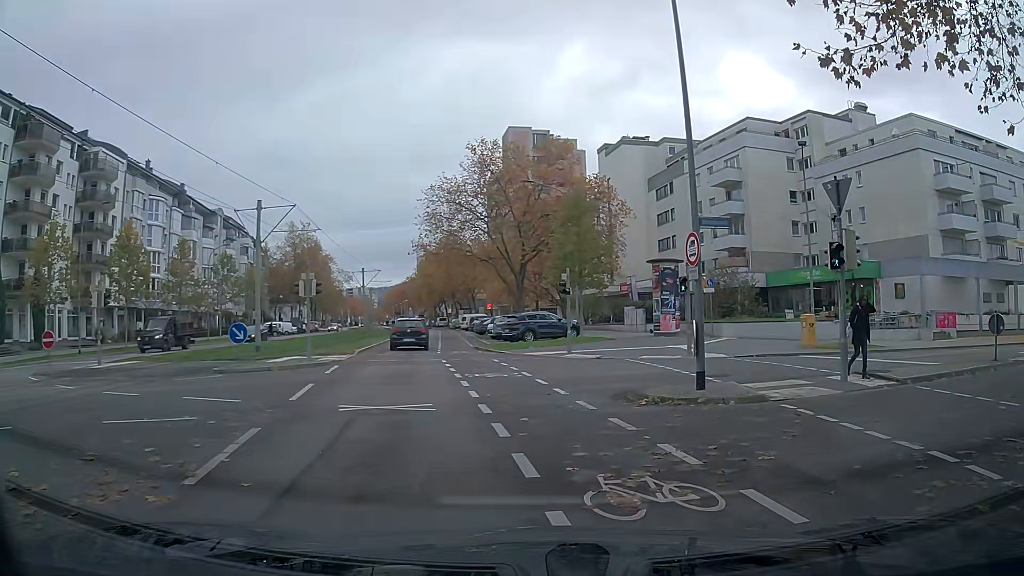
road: tertiary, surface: asphalt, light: Day
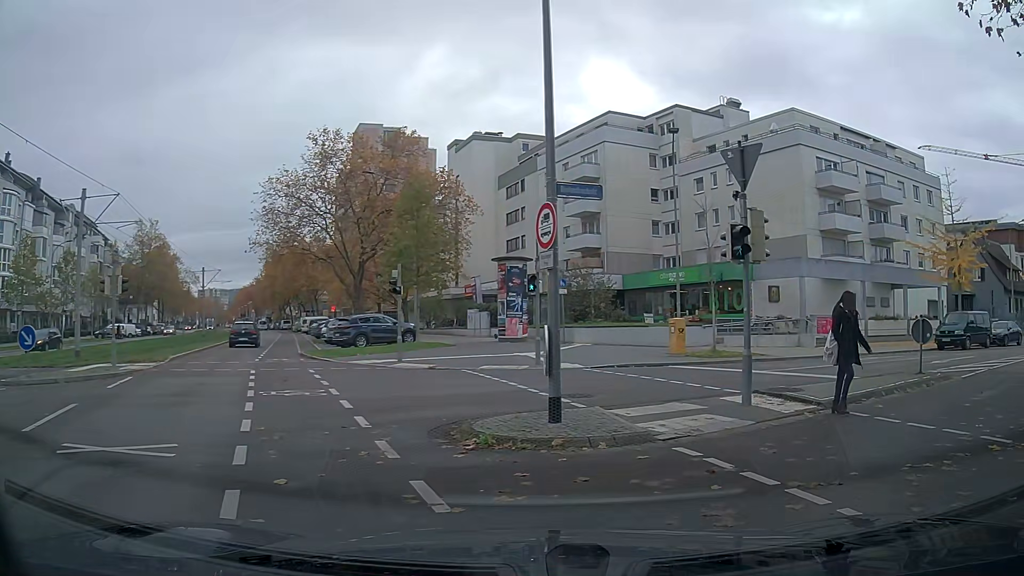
(+0.4, +3.3) m; +14°
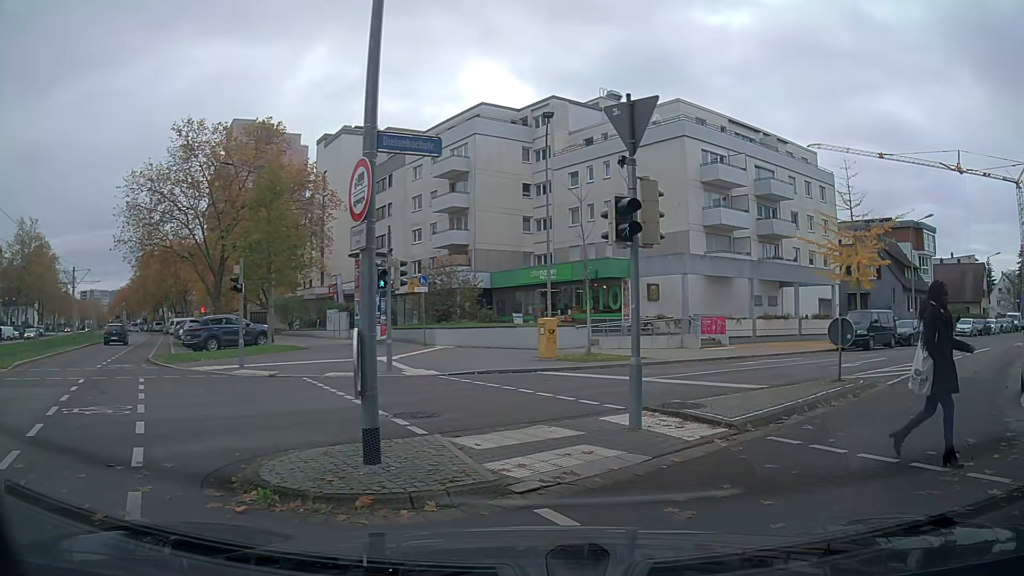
(+0.2, +2.3) m; +9°
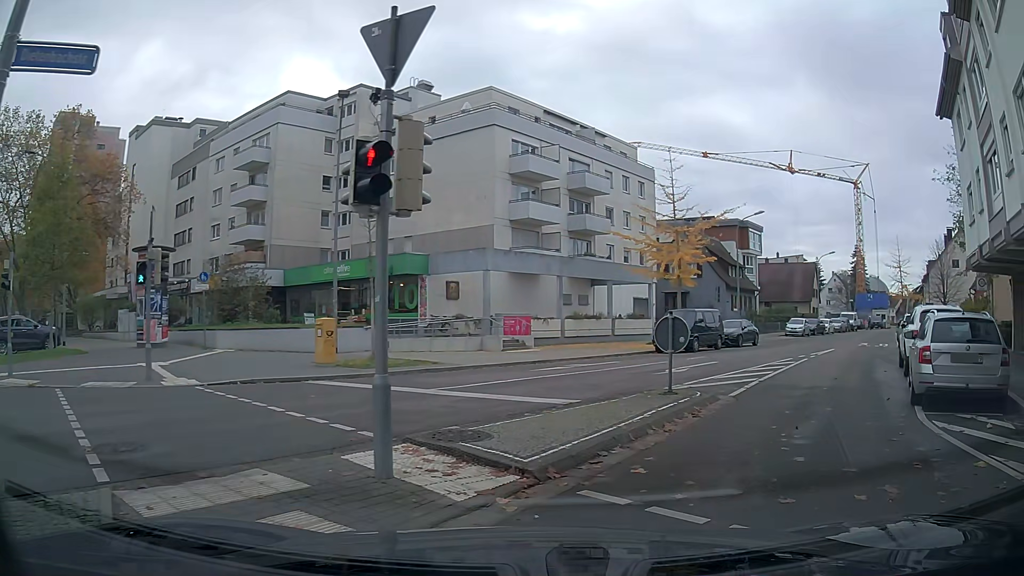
(+0.3, +2.6) m; +17°
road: residential
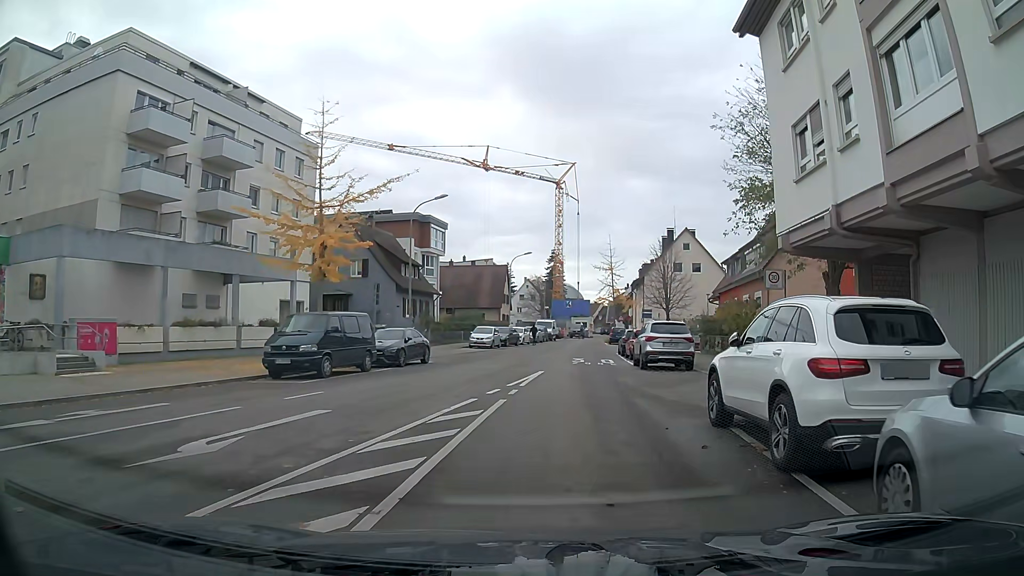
(+2.9, +9.9) m; +24°
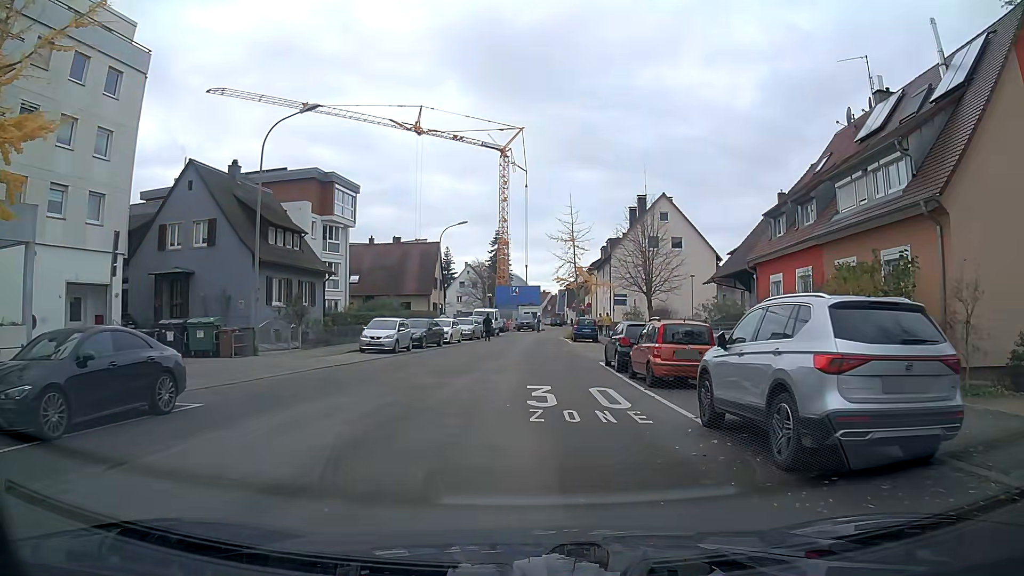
(+0.7, +17.1) m; +4°
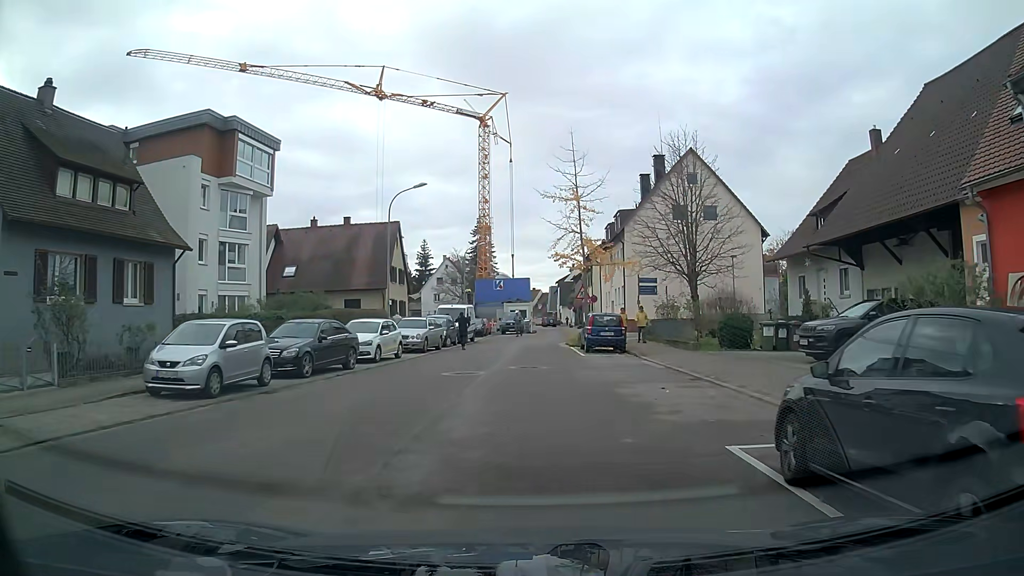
(+0.2, +16.4) m; +1°
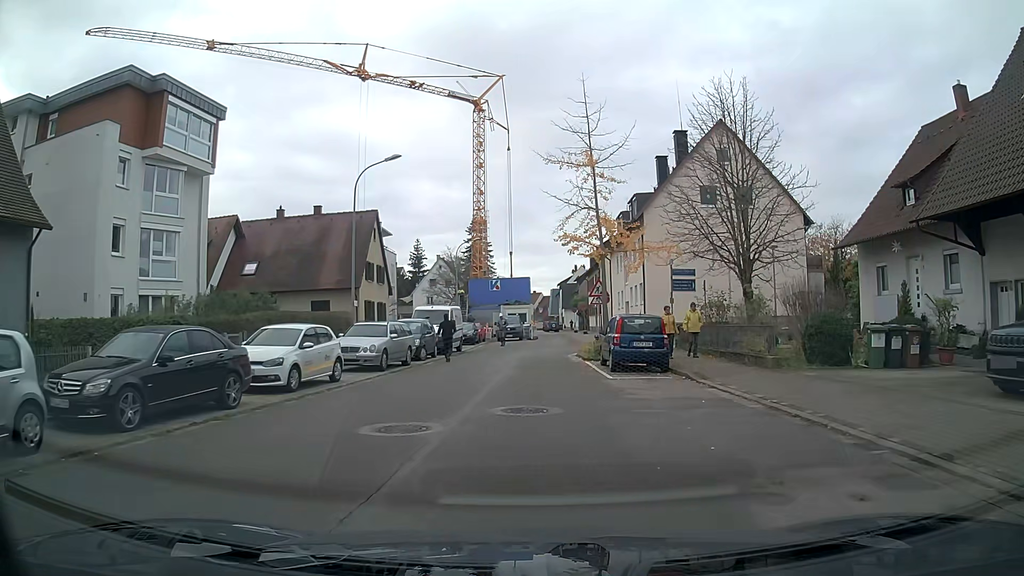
(0.0, +8.1) m; 0°
(0, +10) (0, +20) (+1, +30) (+2, +40) (+2, +50) (+2, +60) (+2, +70) (+2, +80) (+1, +90) (0, +100) m
